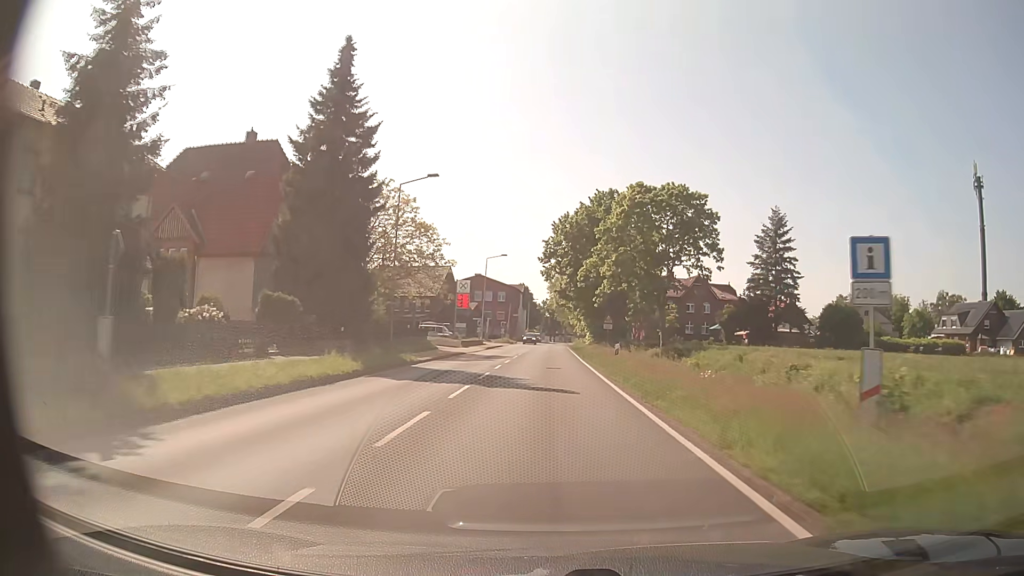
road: secondary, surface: asphalt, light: Day
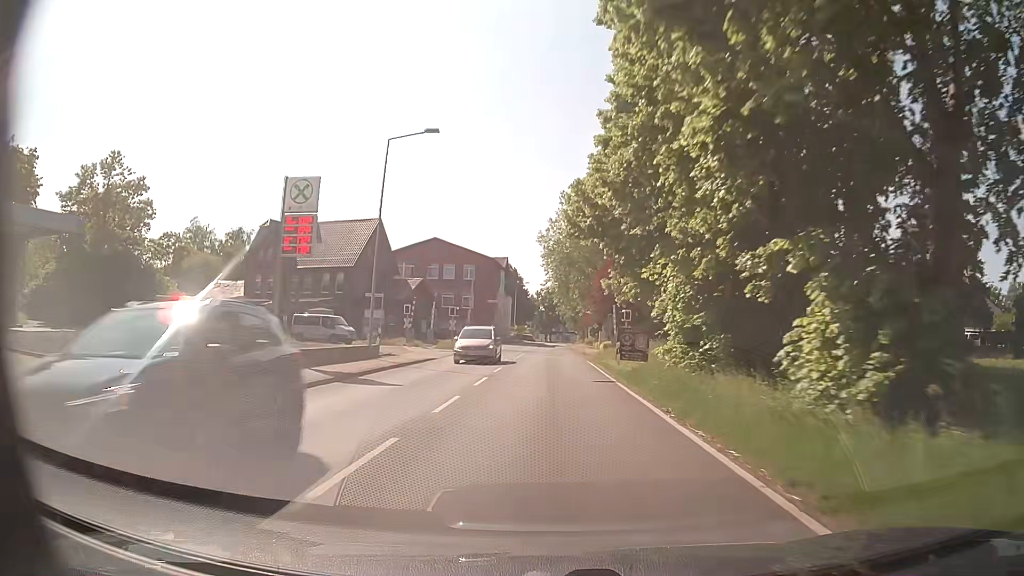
(+0.2, +46.1) m; +1°
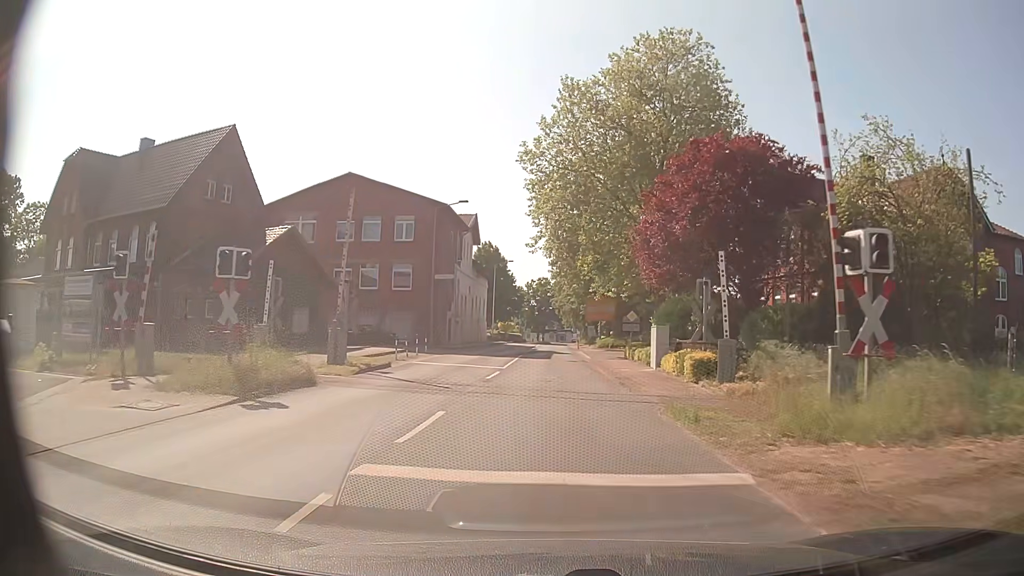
(0.0, +32.8) m; 0°
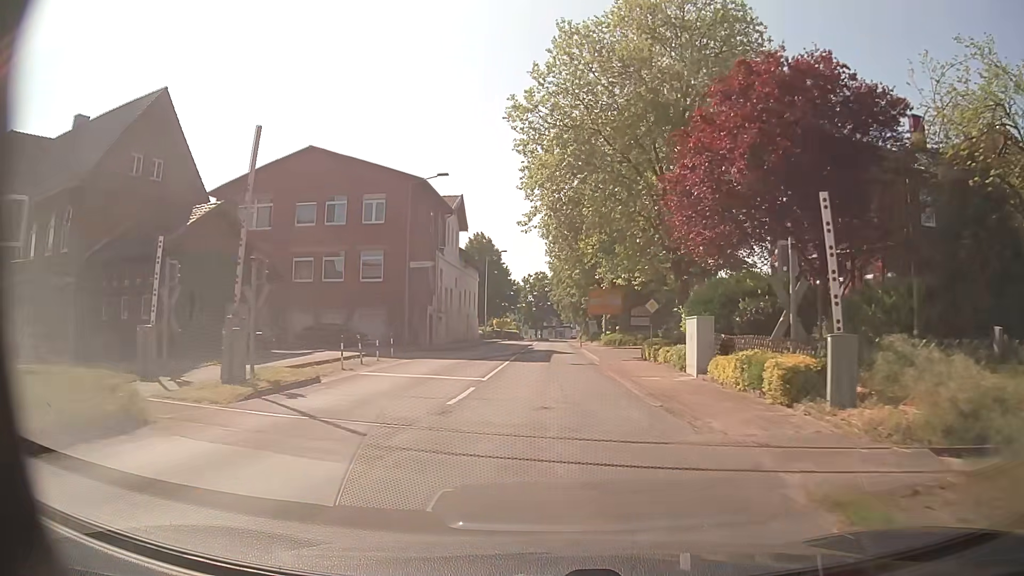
(+0.1, +7.4) m; 0°
(0, +10) (0, +20) (0, +30) (0, +40) (+1, +50) (+1, +60) (+1, +70) (+1, +80) (+1, +90) (+1, +100) m
